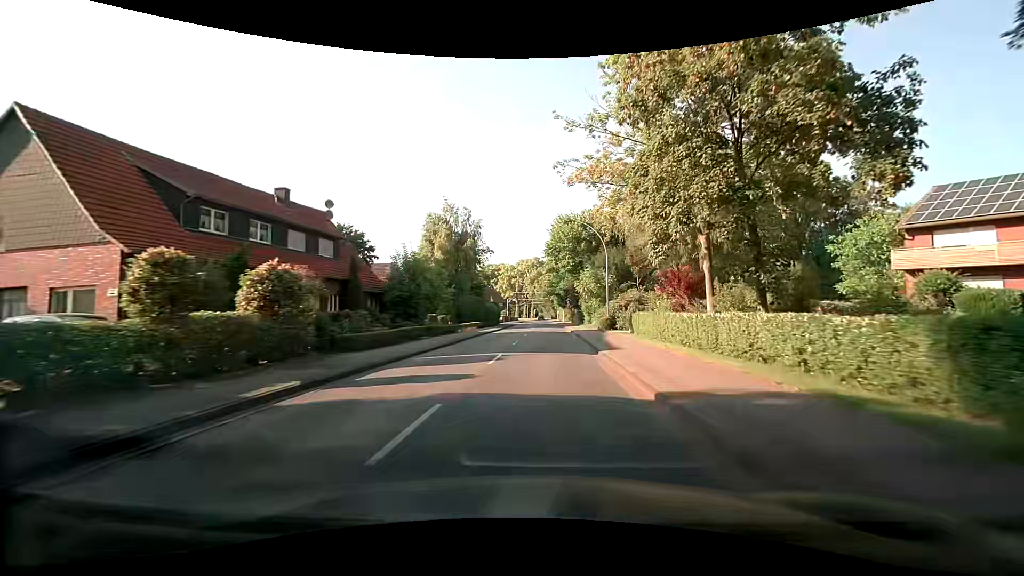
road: secondary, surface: asphalt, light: Day
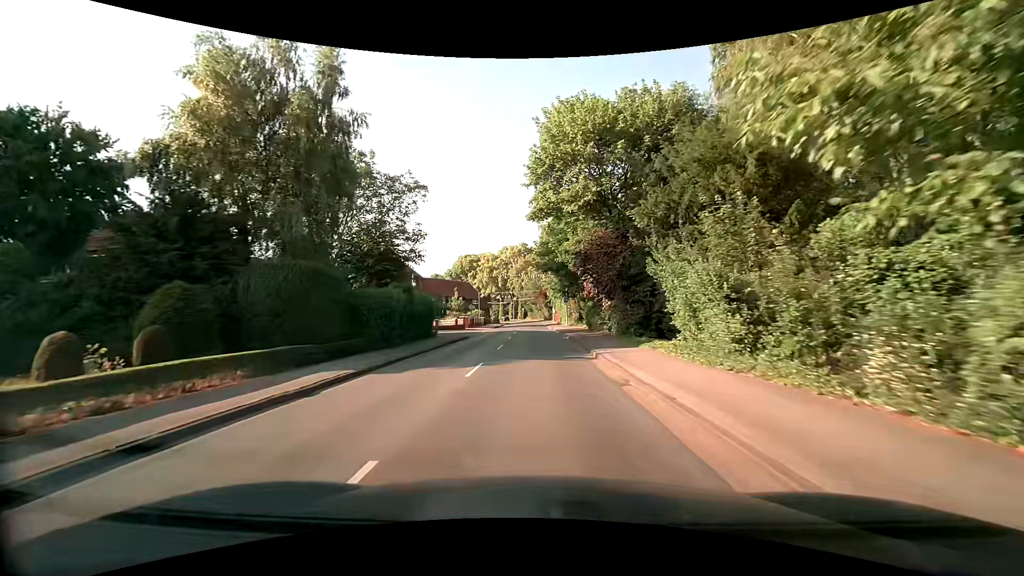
(+0.7, +39.0) m; +1°
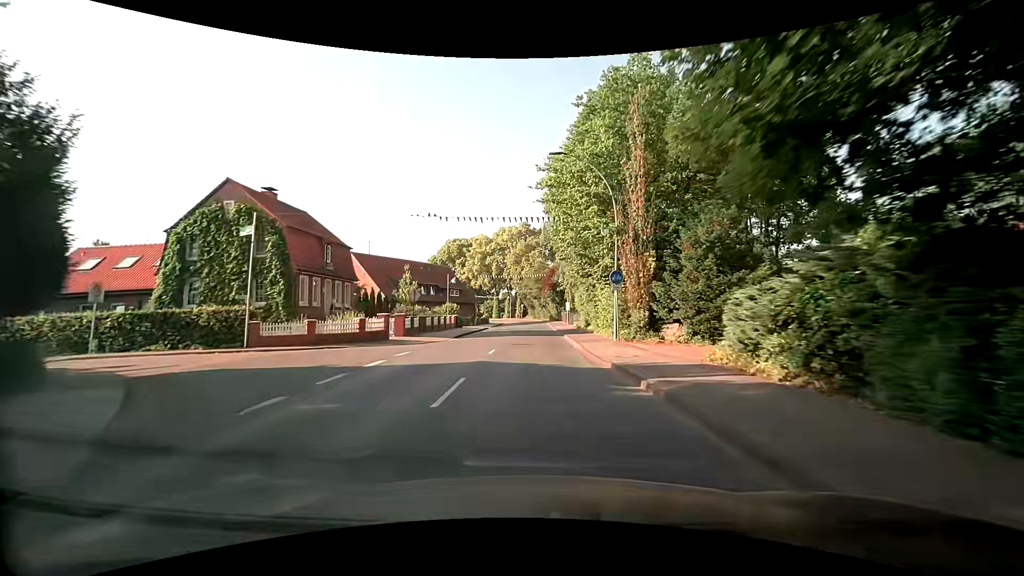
(-0.3, +31.1) m; 0°
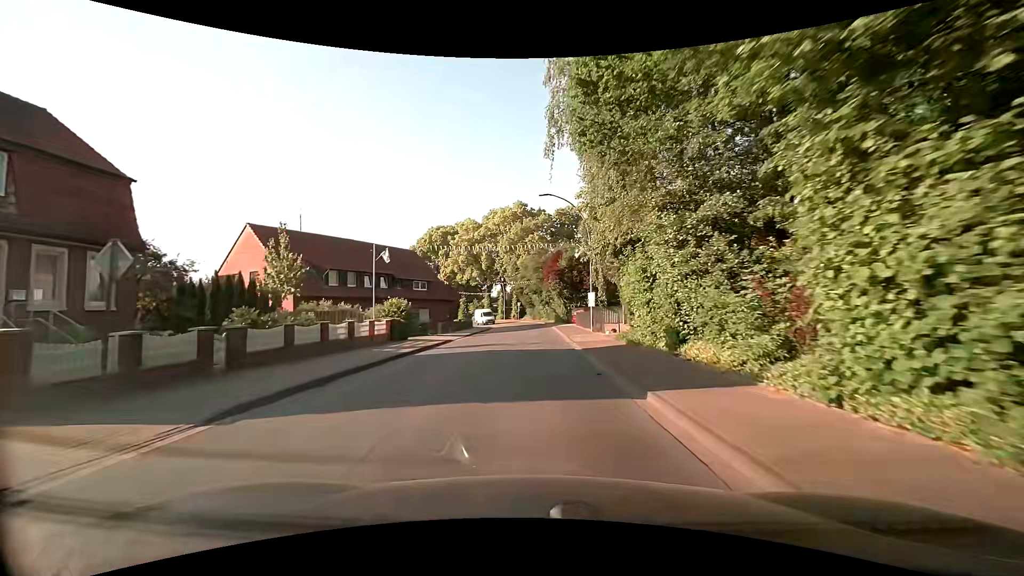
(0.0, +22.8) m; -1°
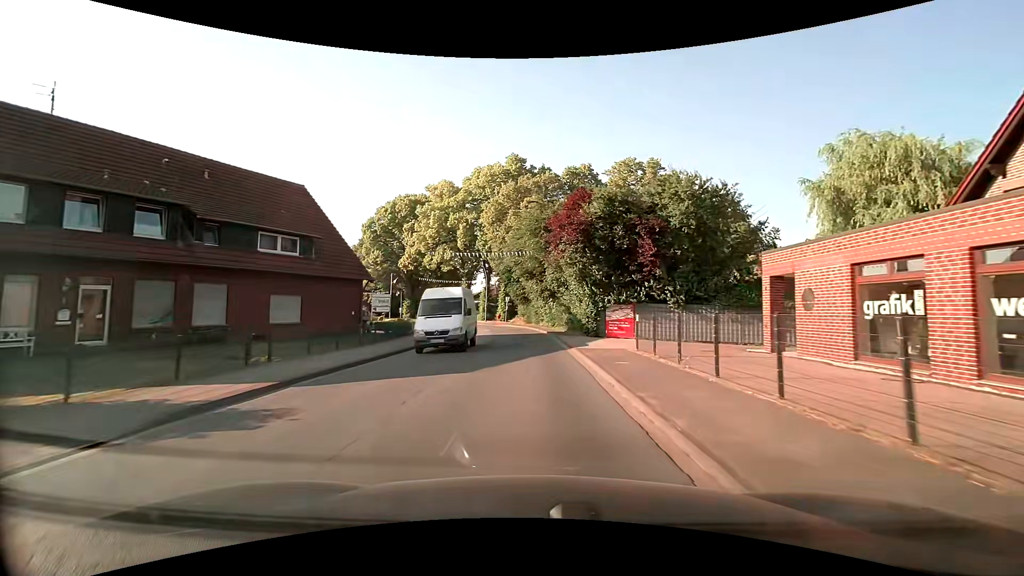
(+0.4, +29.4) m; +1°
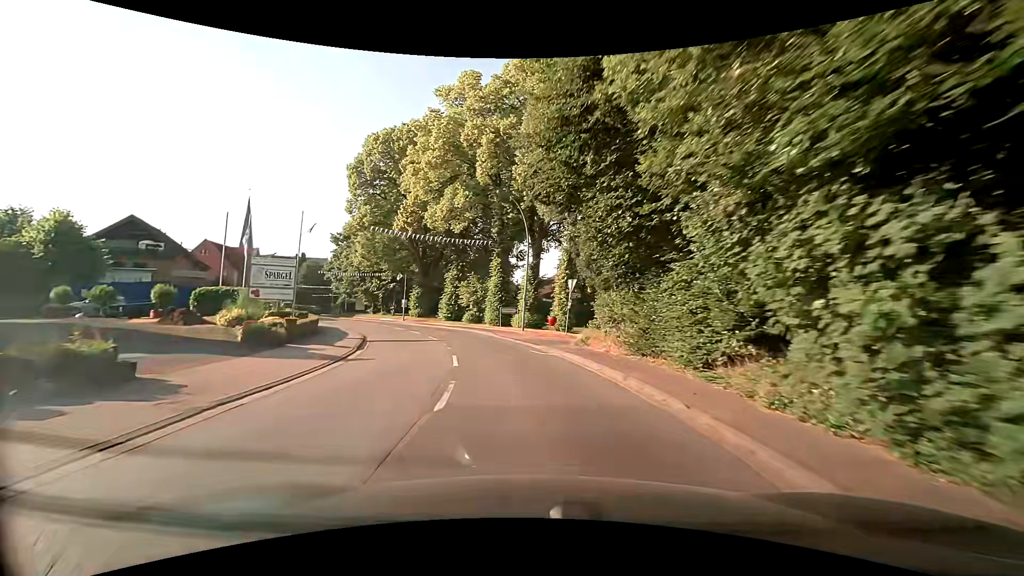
(-1.4, +35.2) m; -9°
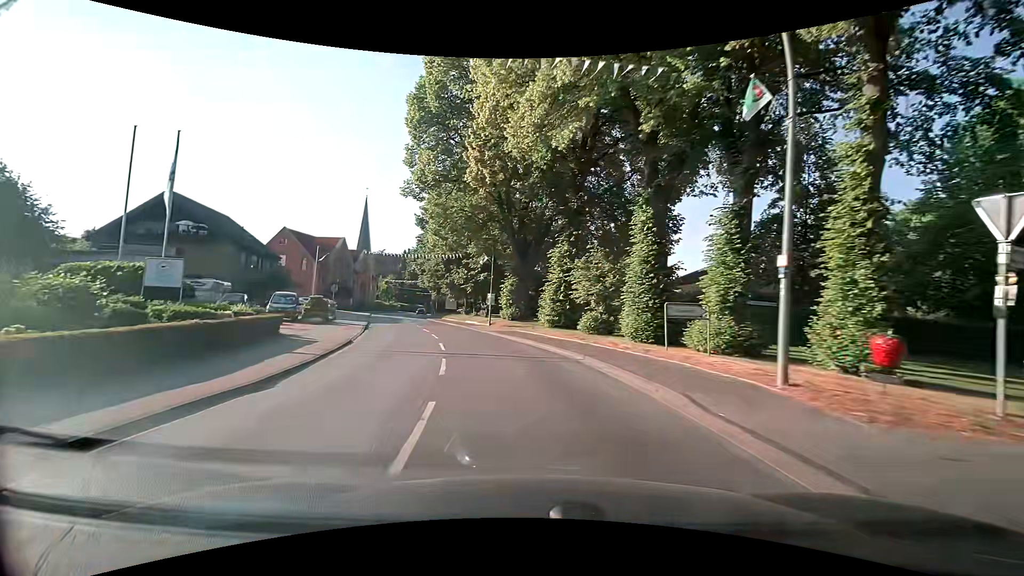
(-1.9, +20.7) m; -12°
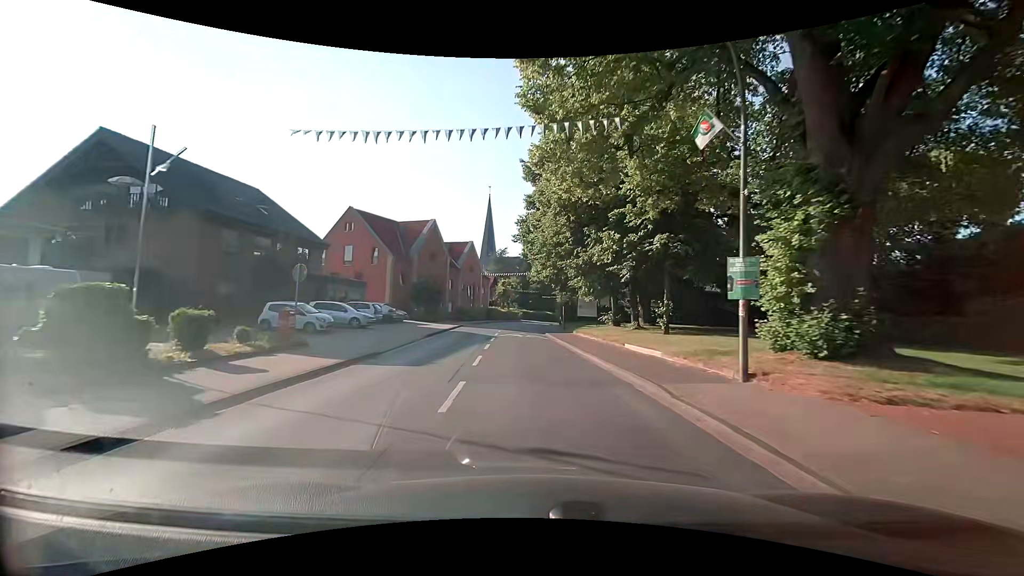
(-4.3, +27.4) m; -16°
(0, +10) (0, +20) (-1, +30) (-1, +40) (-1, +50) (-1, +60) (0, +70) (+1, +80) (+3, +90) (+6, +99) m
